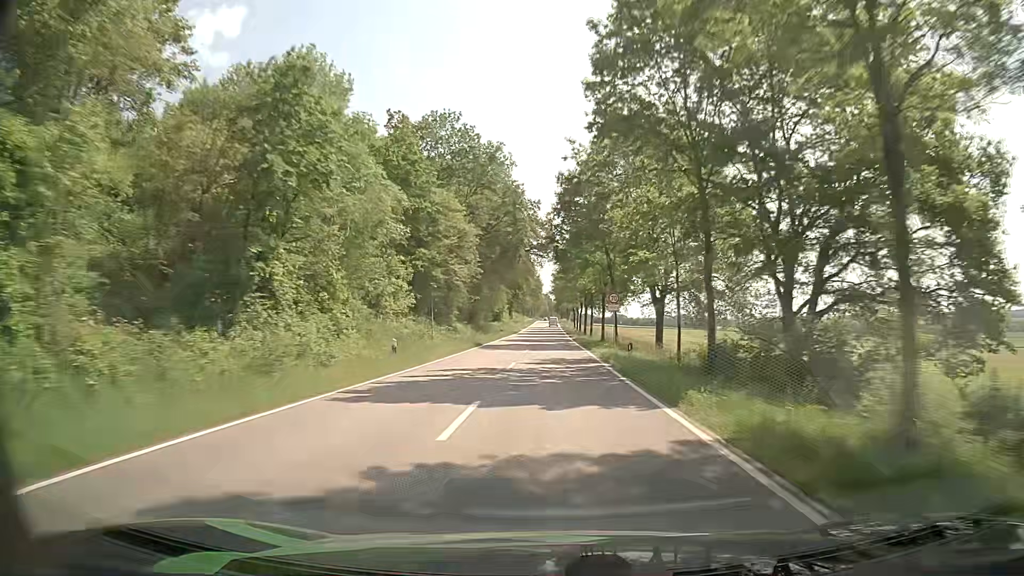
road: tertiary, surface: asphalt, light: Day
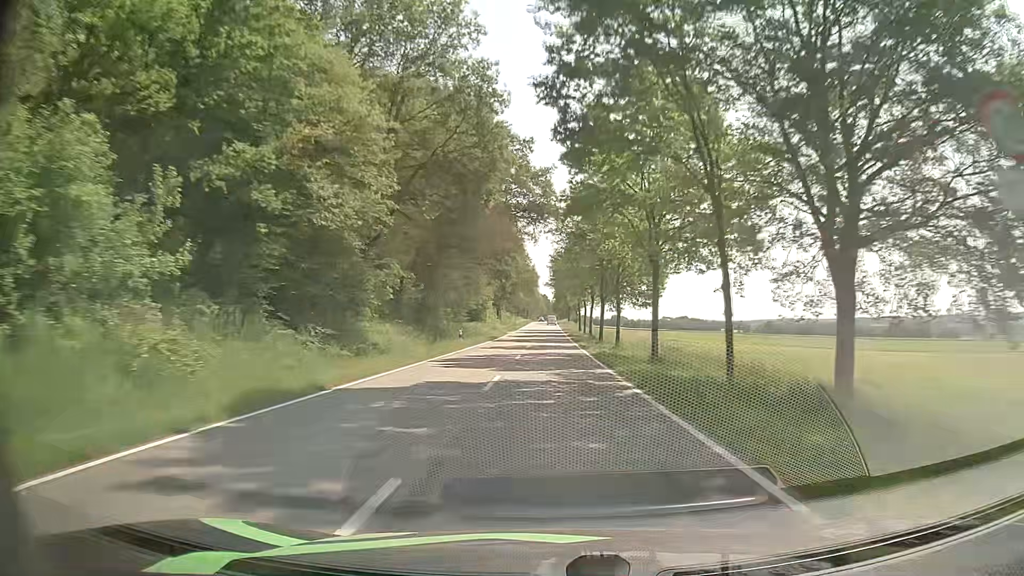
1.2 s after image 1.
(+0.1, +31.4) m; 0°
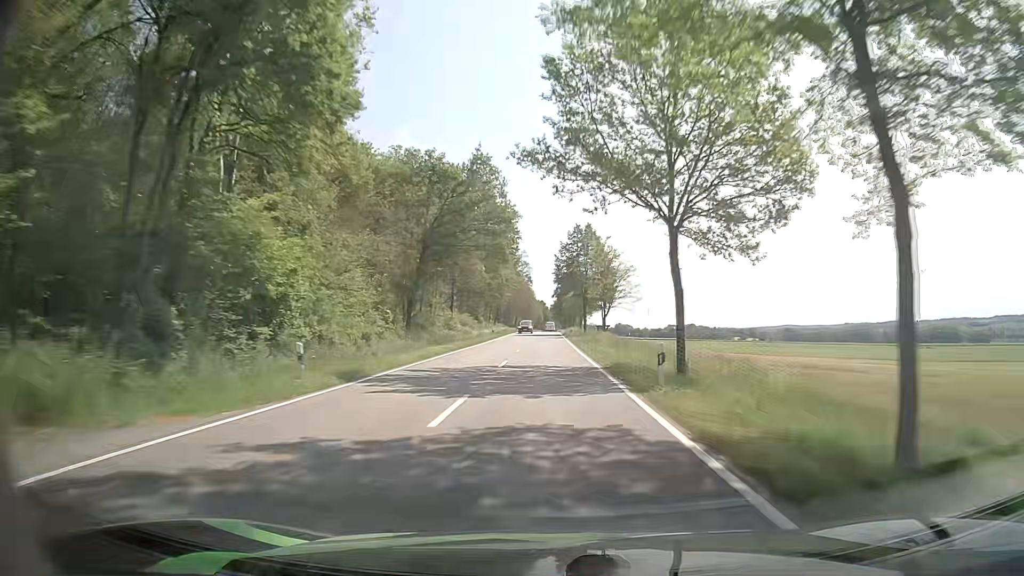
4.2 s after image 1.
(+0.2, +79.5) m; +1°
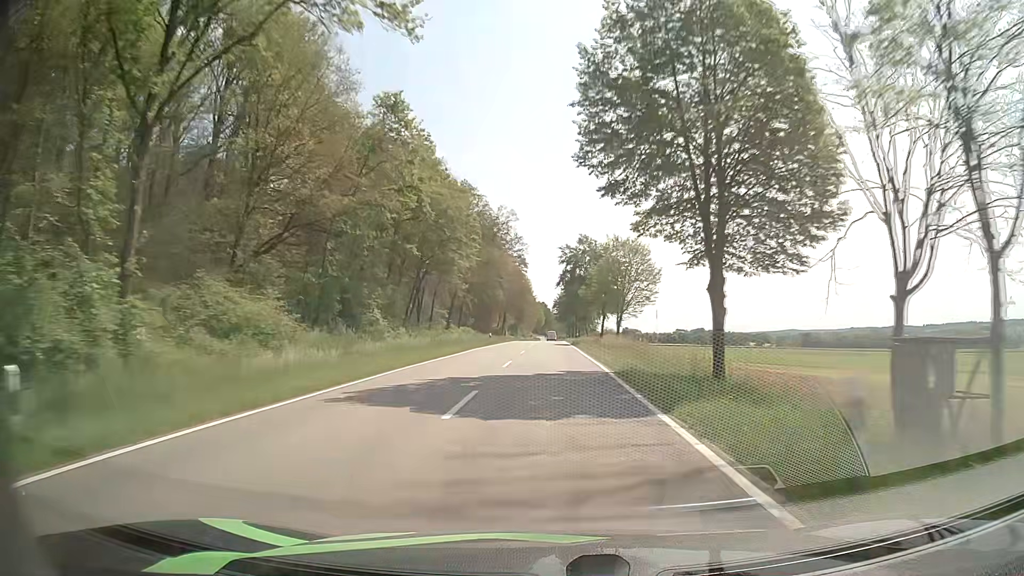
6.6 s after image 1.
(-0.7, +62.0) m; -1°
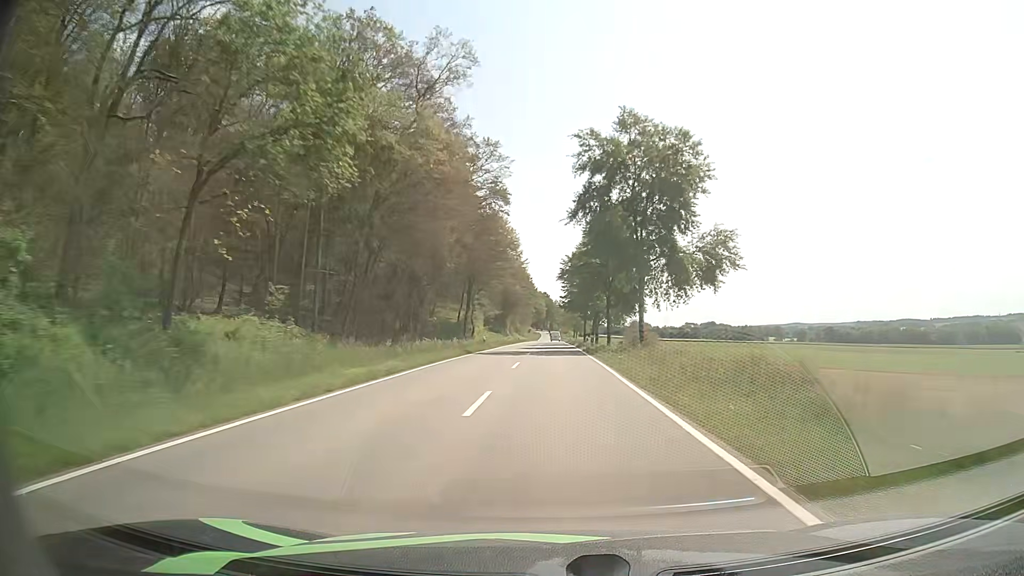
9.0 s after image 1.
(0.0, +61.2) m; 0°
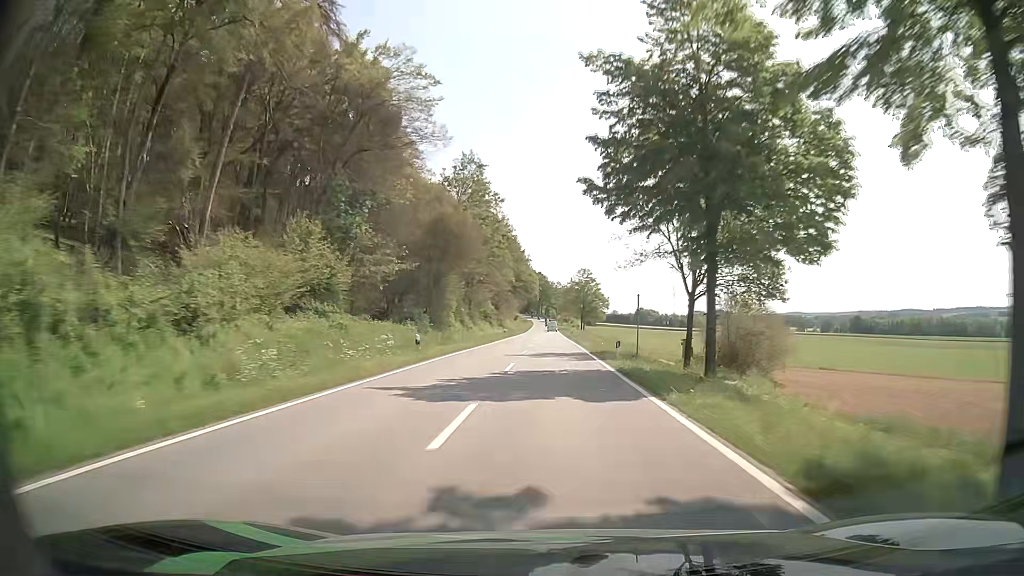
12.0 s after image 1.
(+0.1, +77.7) m; 0°
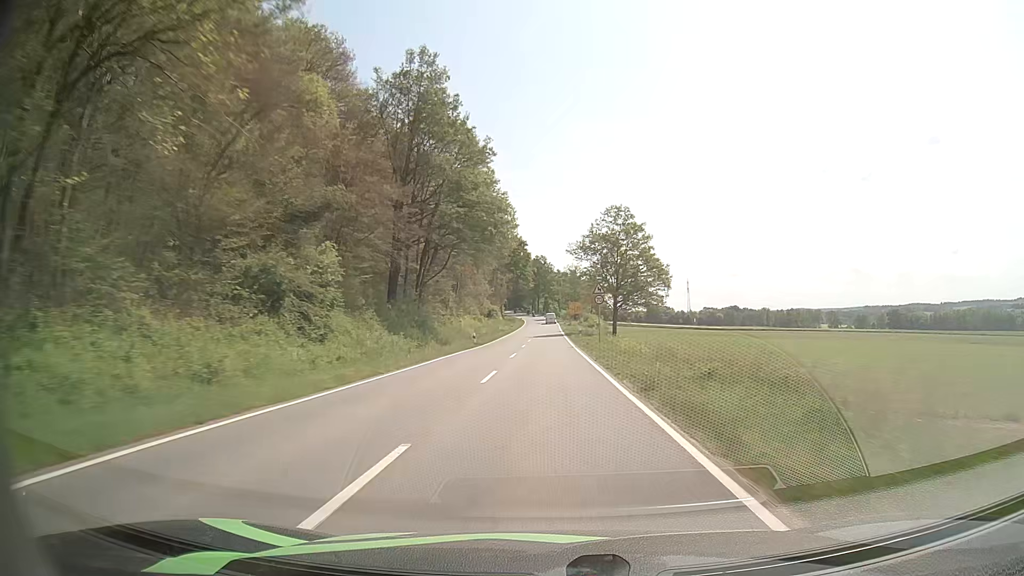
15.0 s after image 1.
(+0.1, +78.4) m; 0°
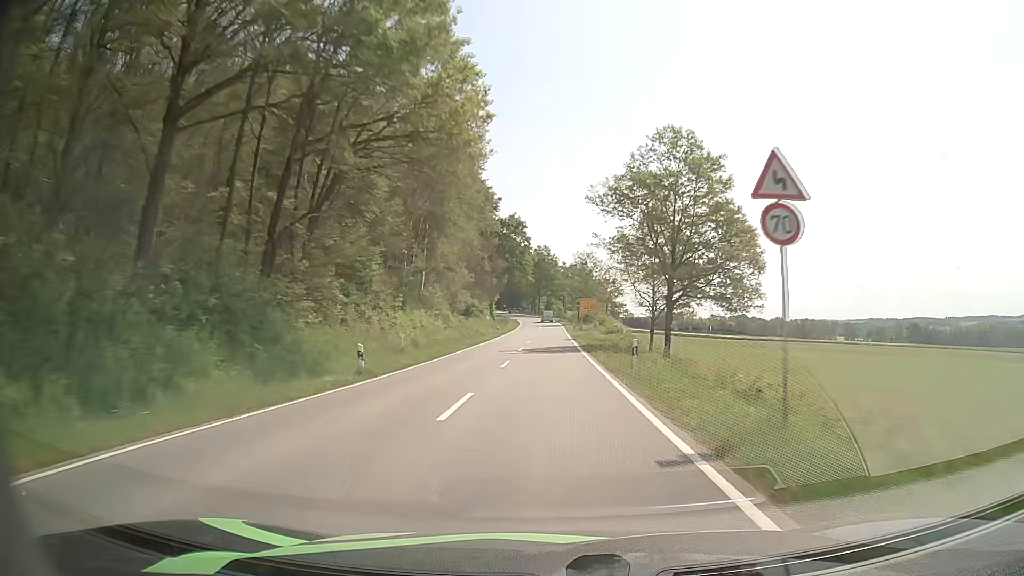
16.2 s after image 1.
(-0.1, +31.2) m; 0°
(0, +10) (0, +20) (0, +30) (0, +40) (0, +50) (0, +60) (0, +70) (0, +80) (0, +90) (0, +100) m
